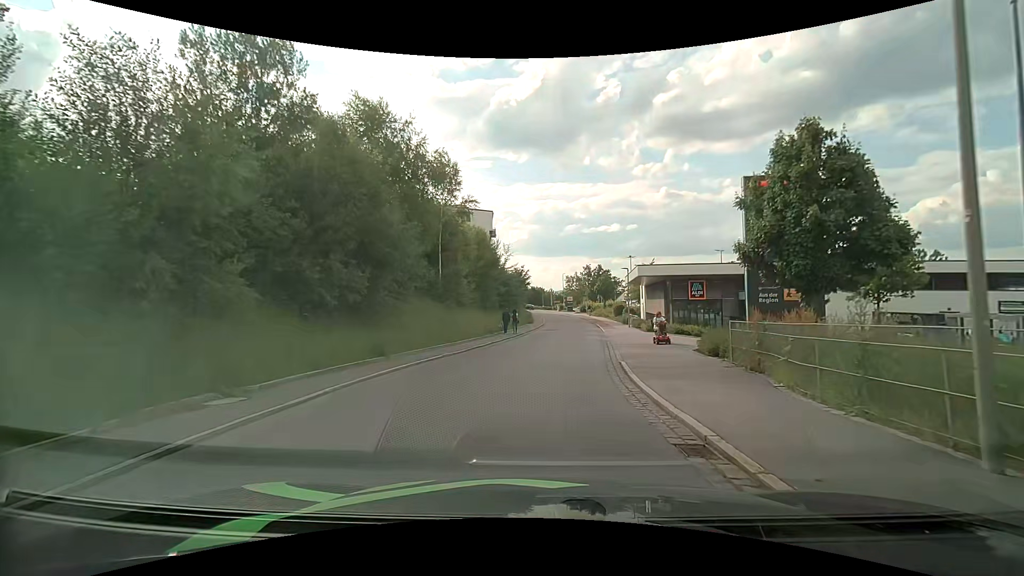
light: Day
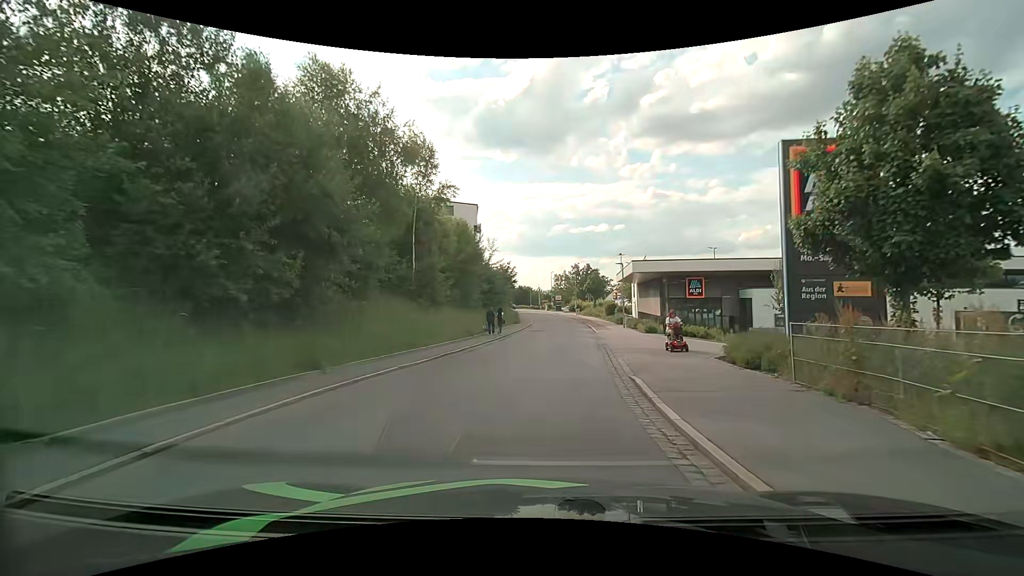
(+0.1, +3.8) m; +2°
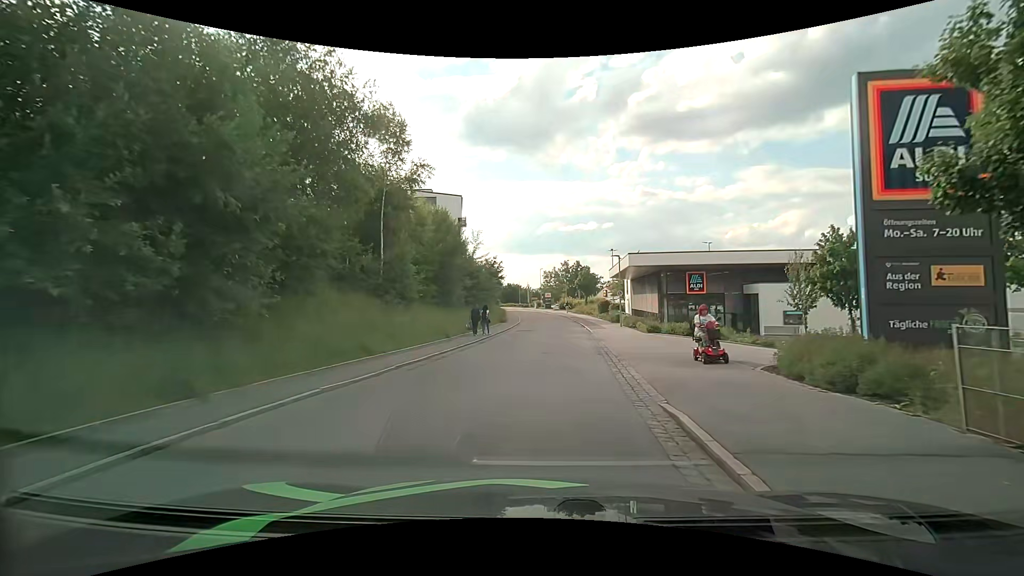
(0.0, +3.8) m; +1°
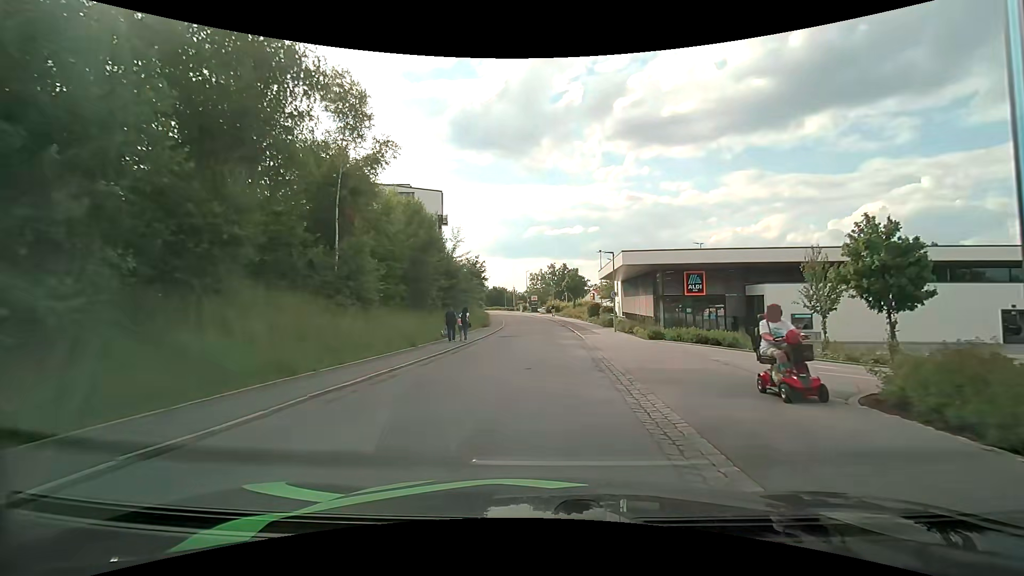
(+0.1, +3.9) m; +1°
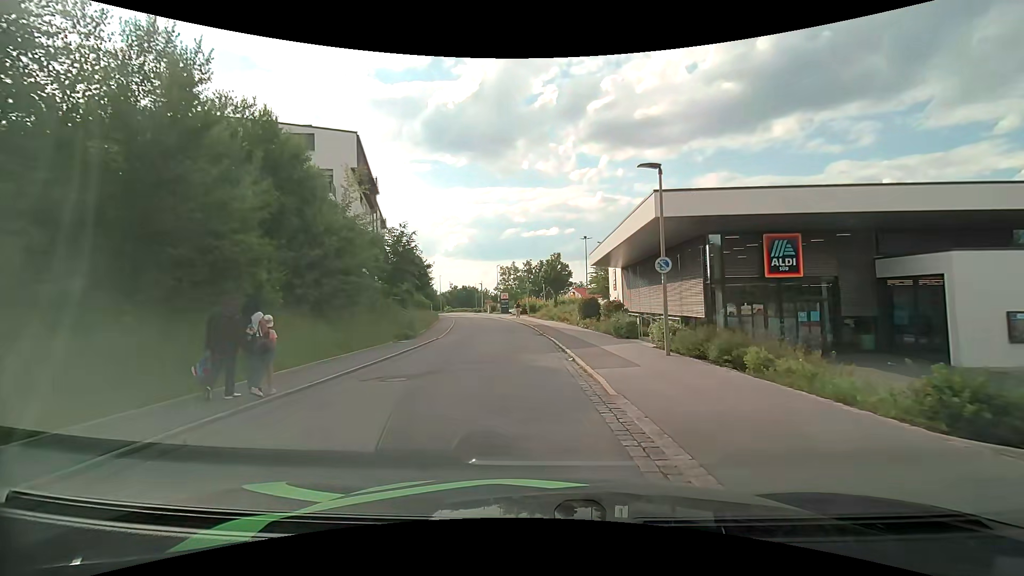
(+0.9, +18.6) m; +3°
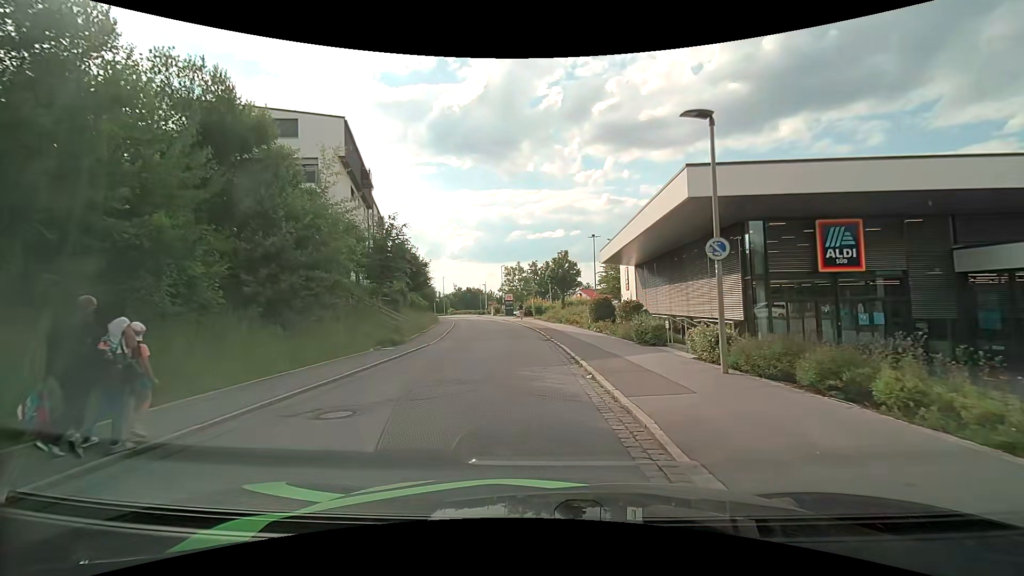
(0.0, +3.5) m; 0°
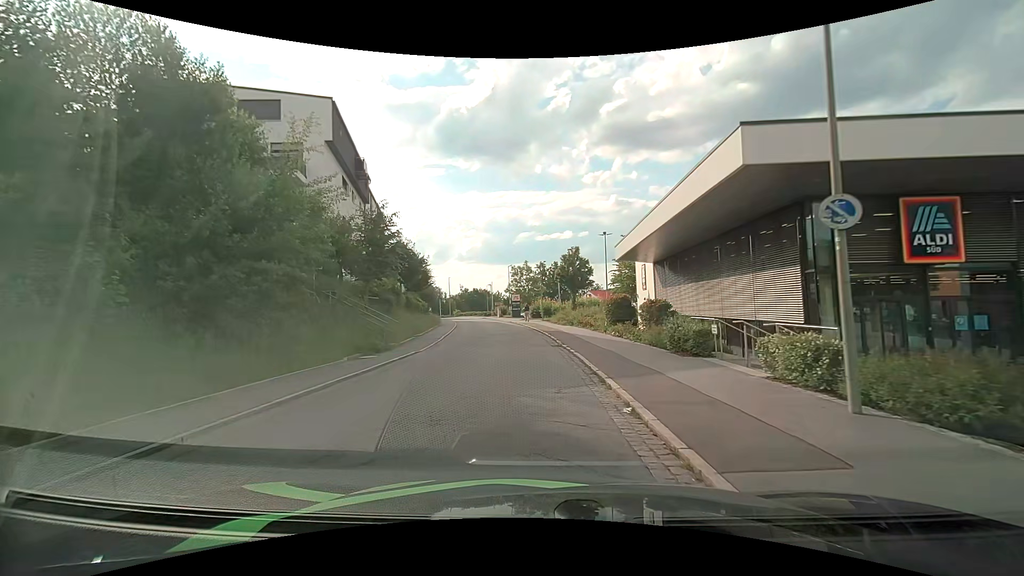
(0.0, +3.5) m; -1°
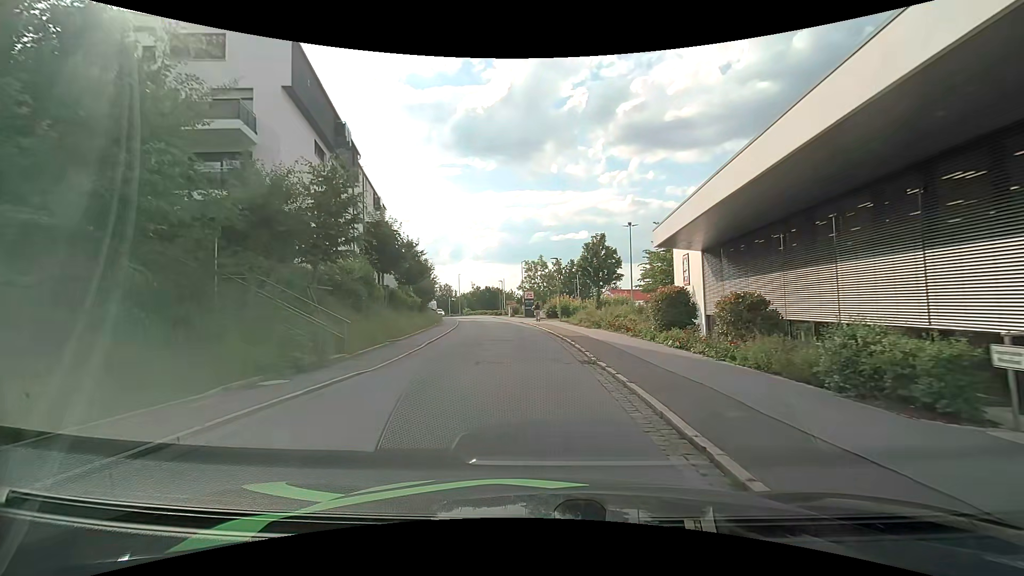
(-0.2, +7.4) m; -2°
